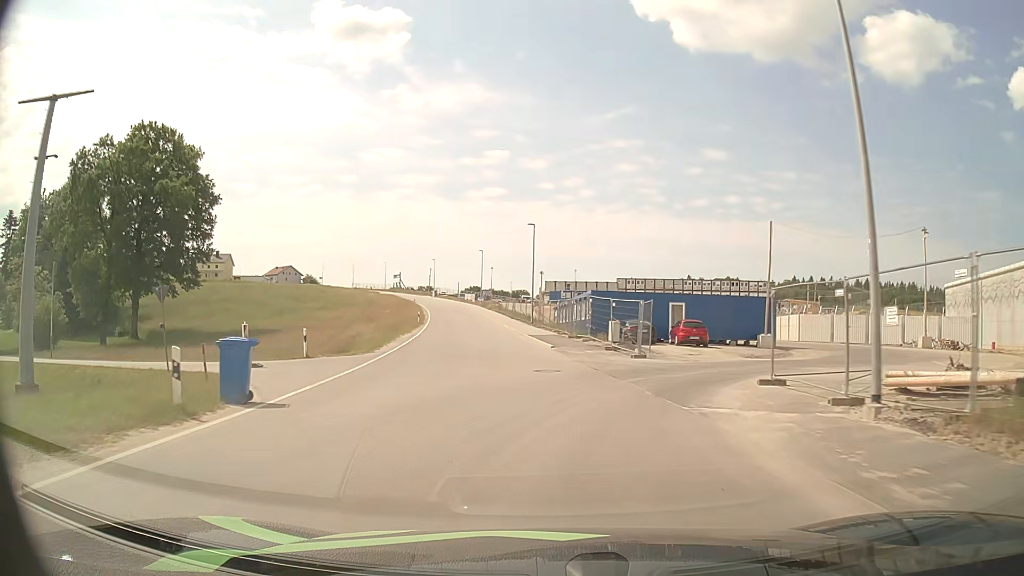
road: unclassified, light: Day
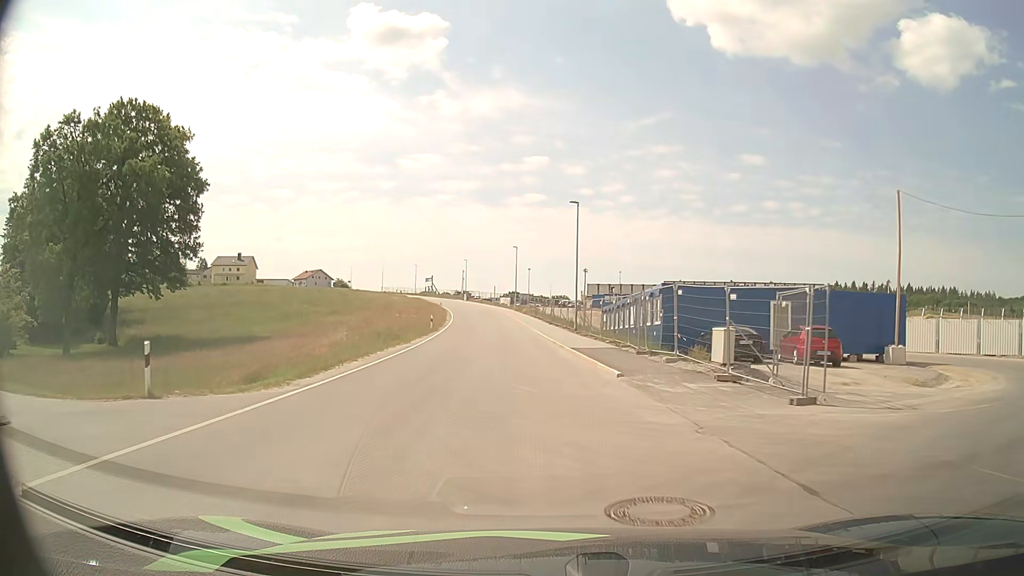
(-0.5, +12.6) m; -4°
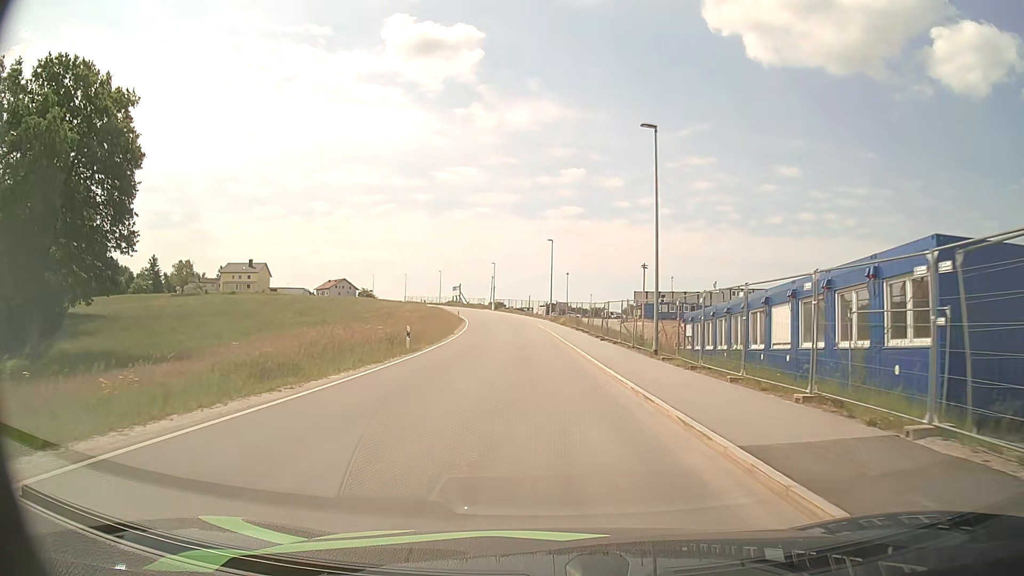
(-0.5, +19.0) m; -3°
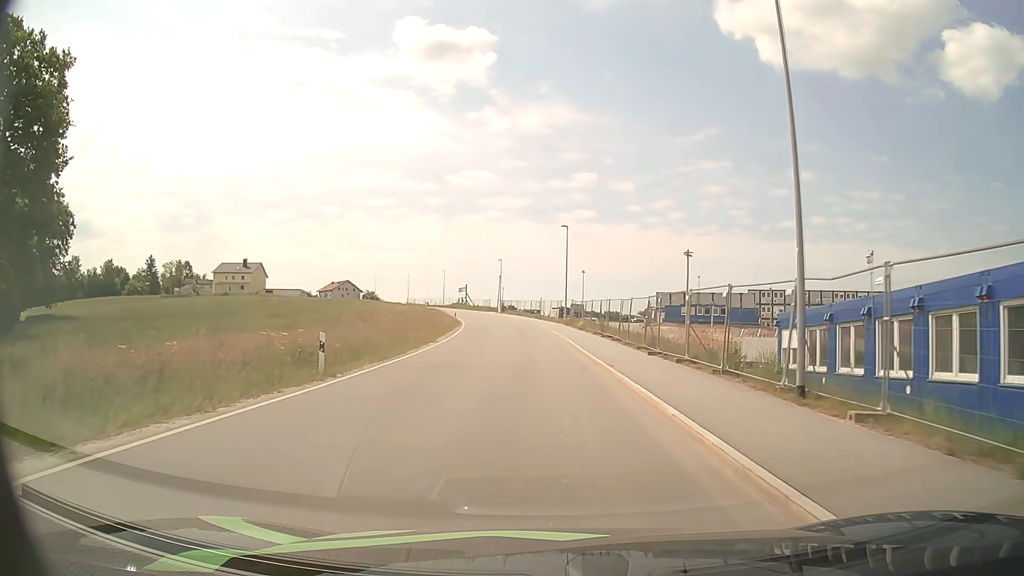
(-0.1, +12.6) m; -1°
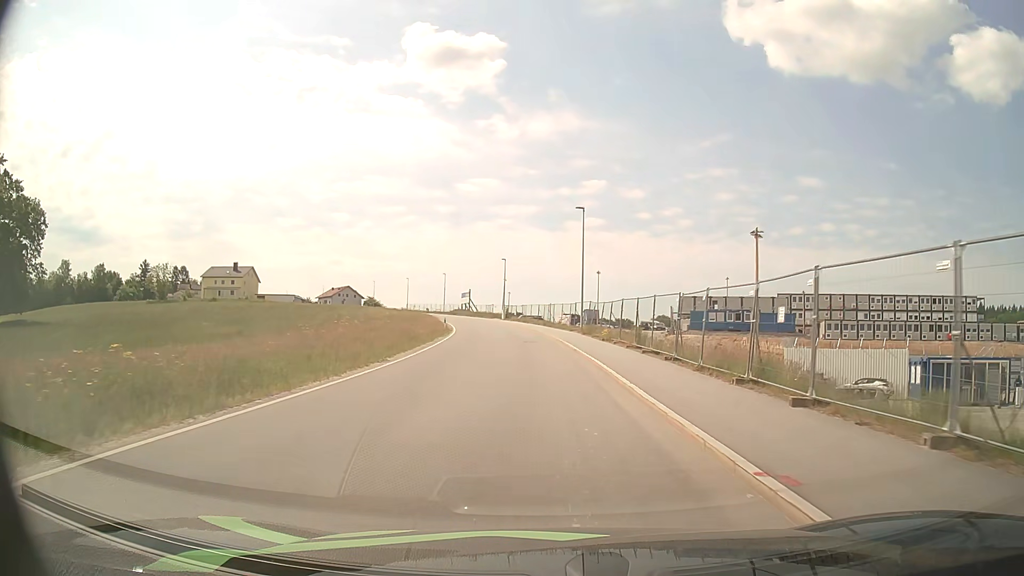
(-0.1, +12.4) m; -1°
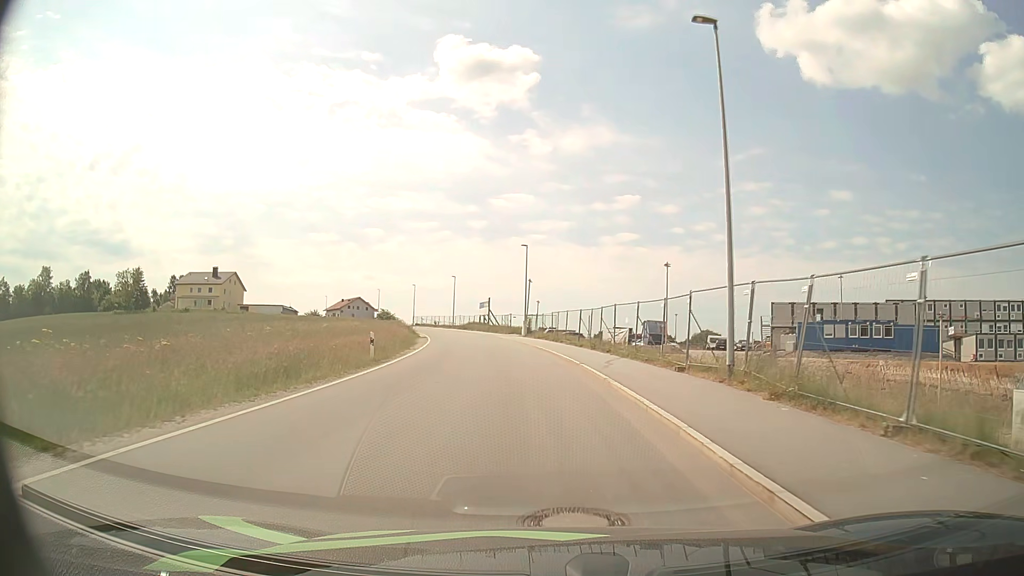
(-0.7, +30.5) m; -3°
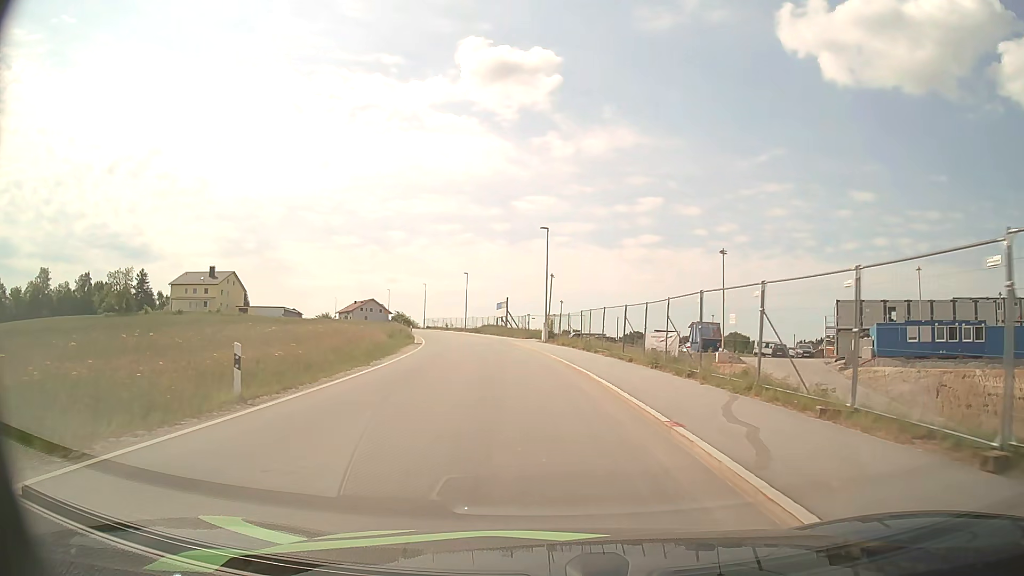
(-0.2, +12.3) m; -2°
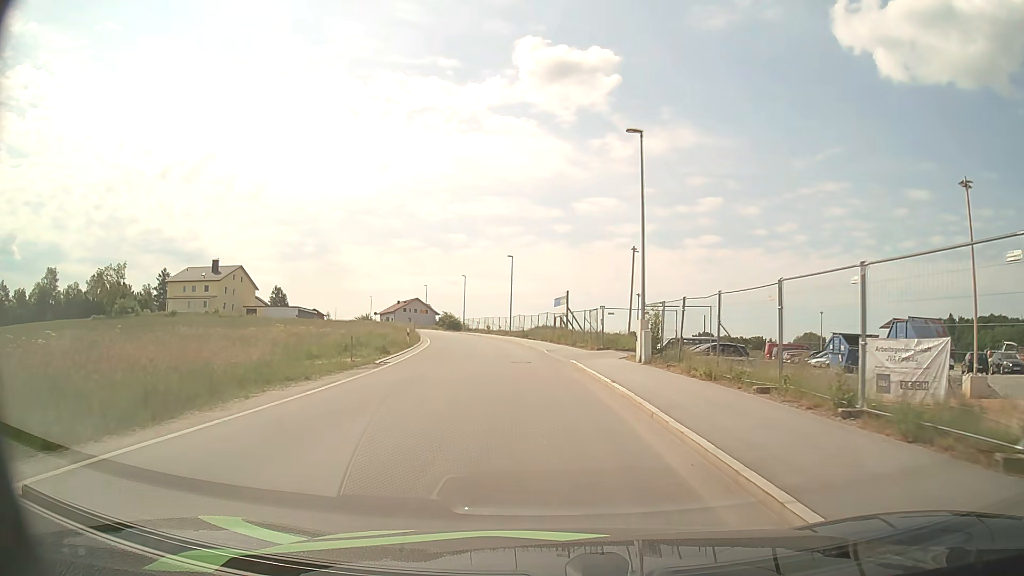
(-1.1, +24.6) m; -5°
(0, +10) (-1, +20) (-2, +30) (-3, +40) (-4, +50) (-6, +60) (-8, +69) (-11, +79) (-14, +89) (-17, +98) m
